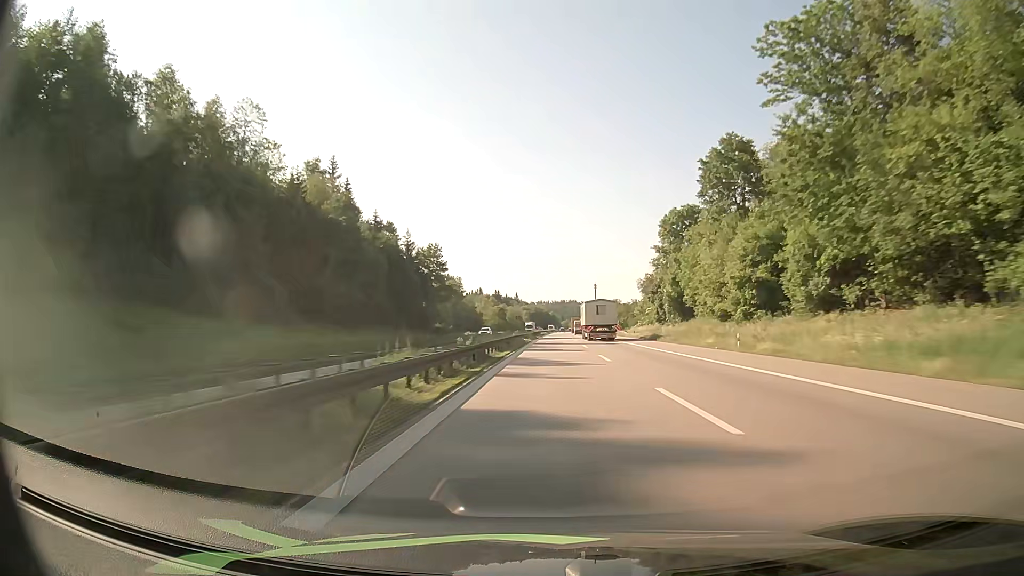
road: motorway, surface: asphalt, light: Day
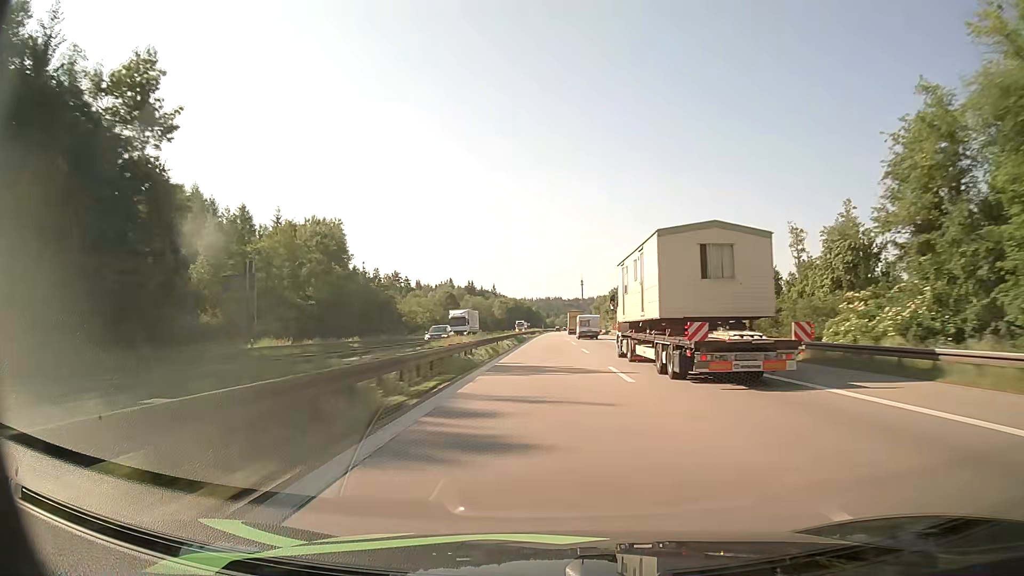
(+1.2, +98.8) m; +1°
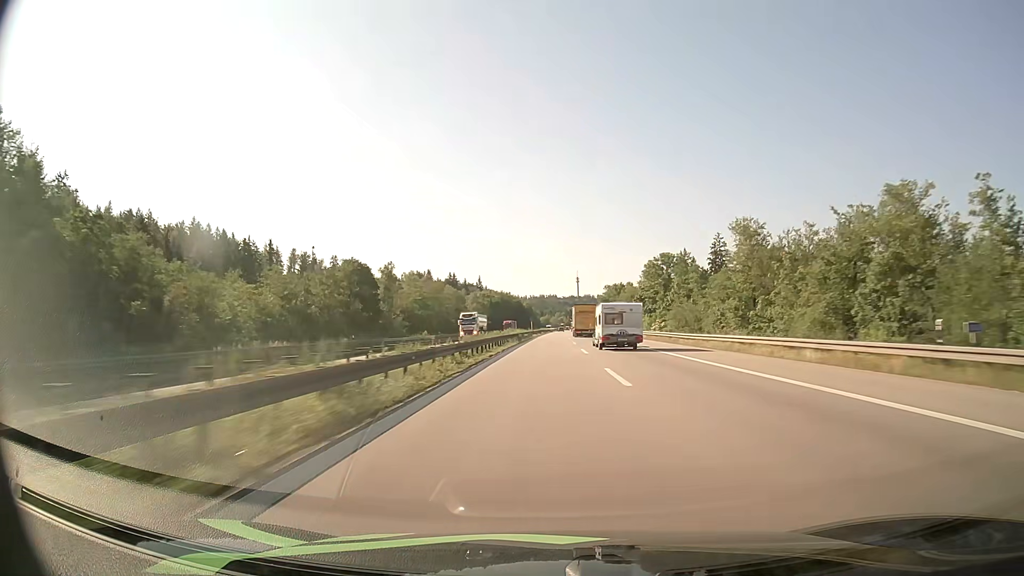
(+0.3, +72.7) m; 0°
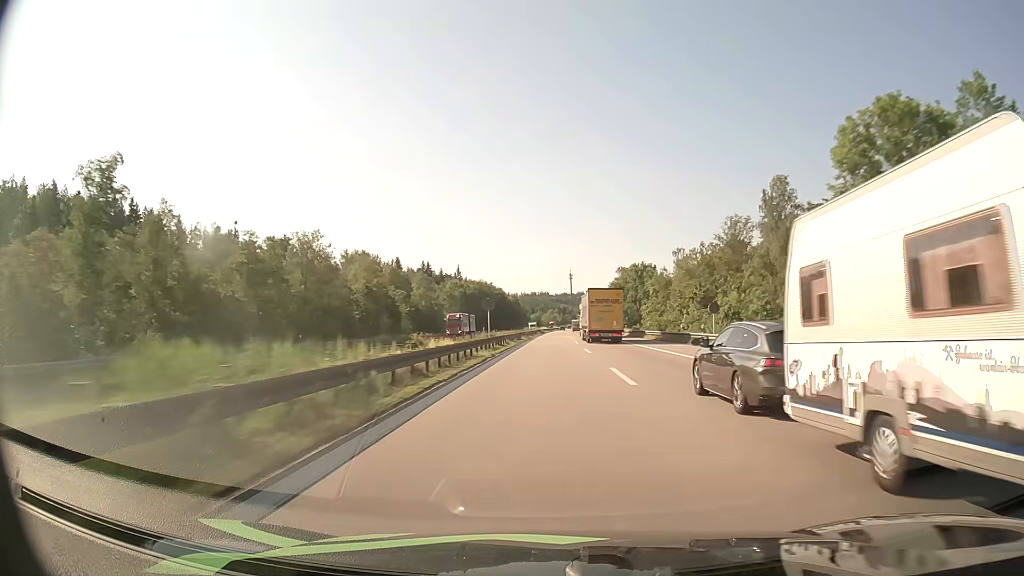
(+0.5, +71.6) m; +1°
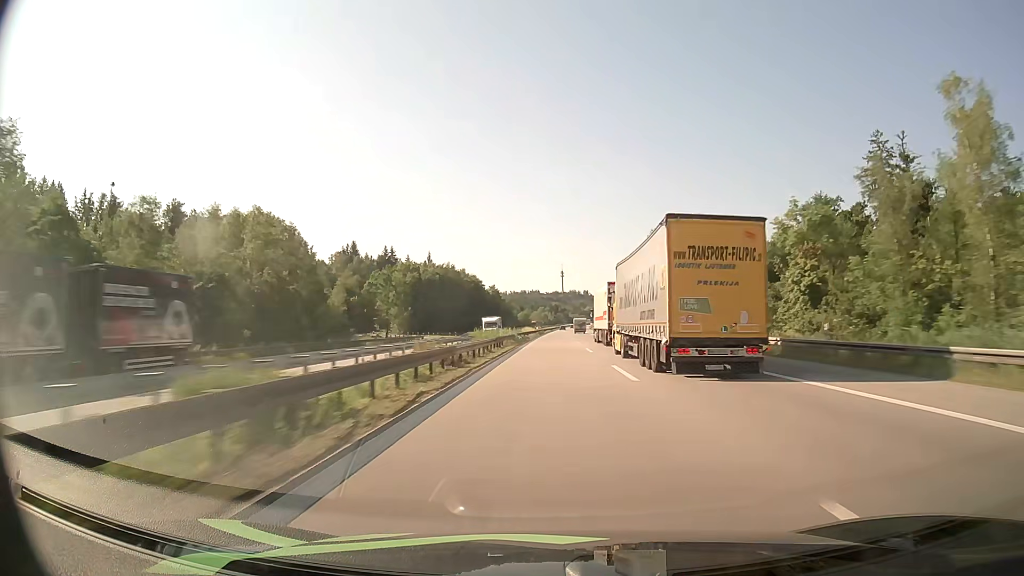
(+0.5, +70.5) m; +1°
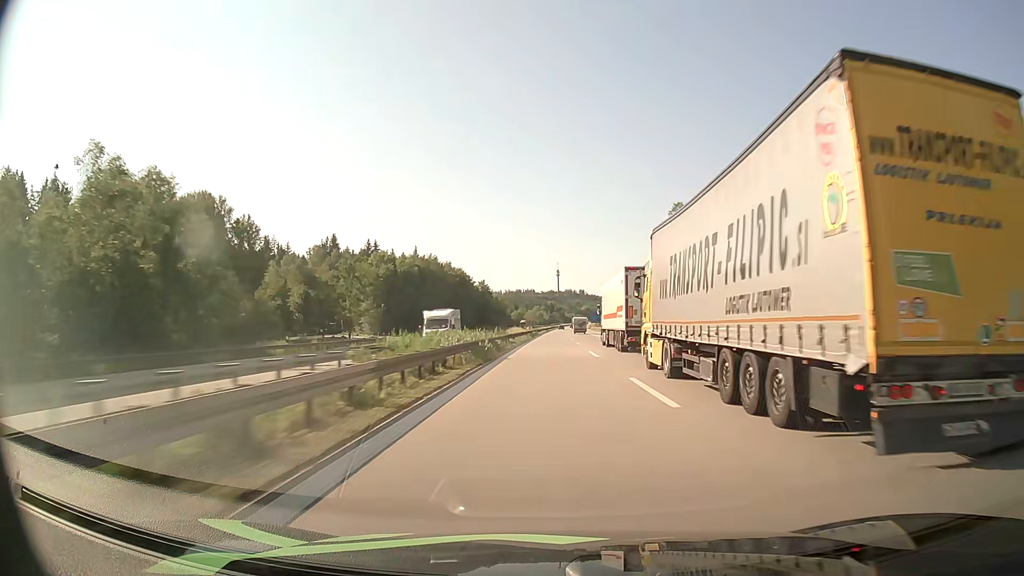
(+0.1, +23.3) m; 0°
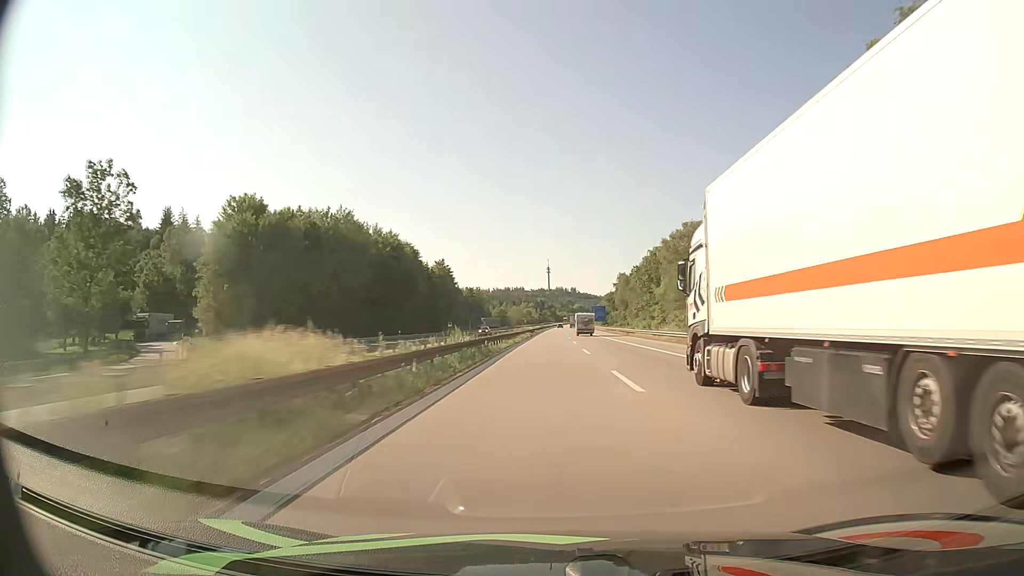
(+0.7, +69.2) m; +1°
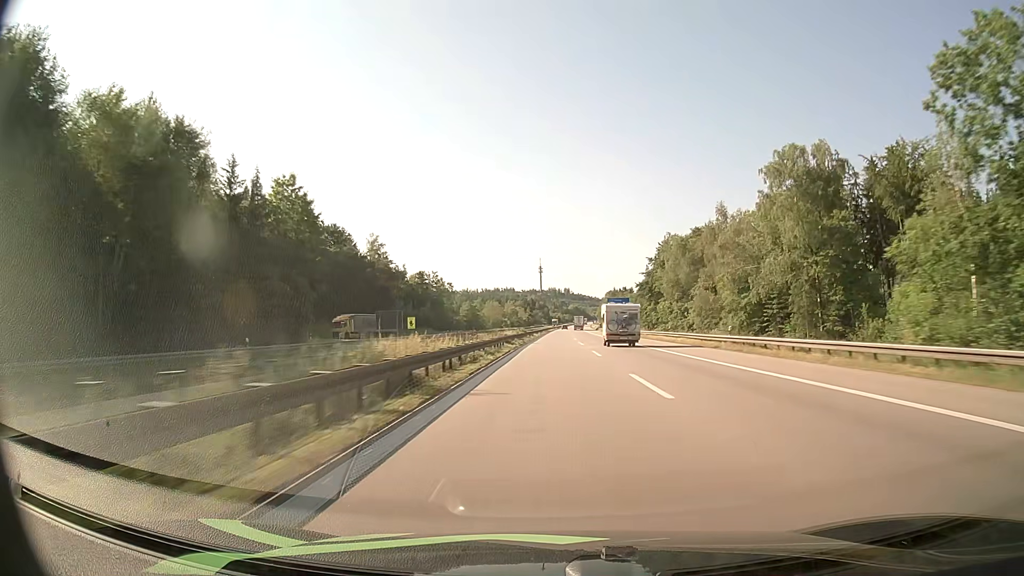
(+0.3, +90.9) m; +1°
(0, +10) (0, +20) (0, +30) (0, +40) (0, +50) (0, +60) (+1, +70) (+1, +80) (+1, +90) (+1, +100) m
